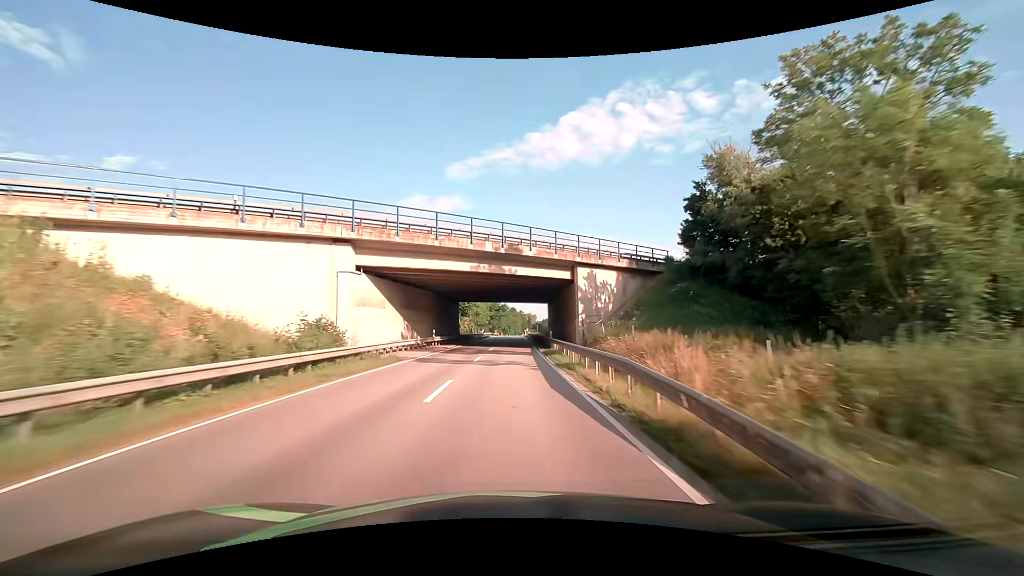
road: secondary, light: Day
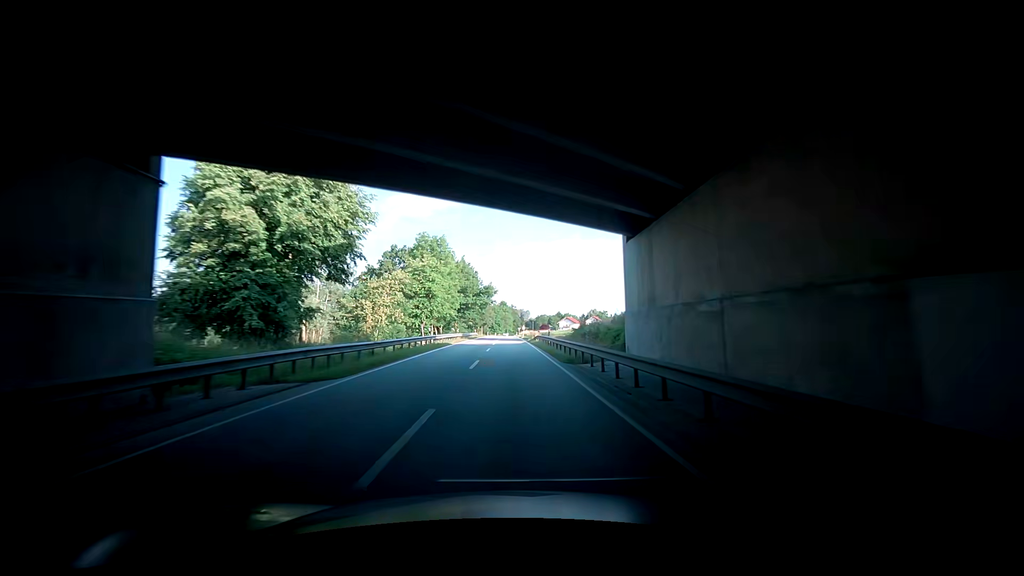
(+0.5, +52.9) m; +2°
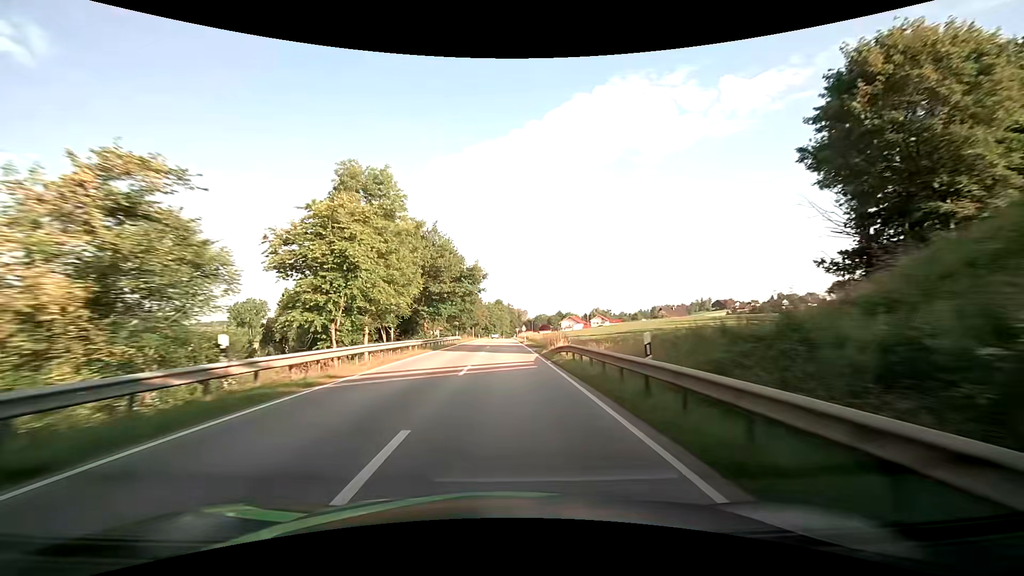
(+0.1, +25.8) m; 0°
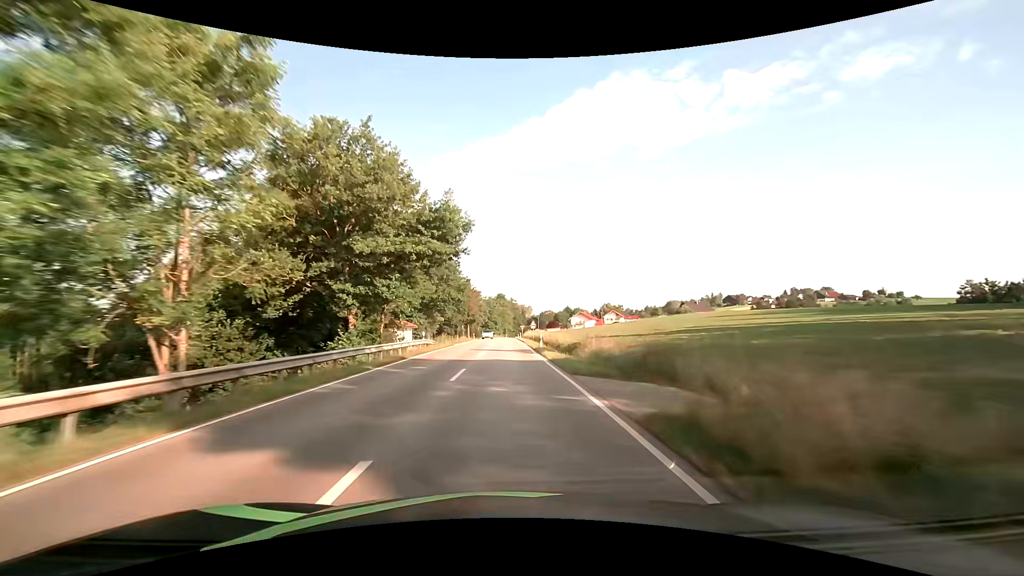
(-0.4, +25.5) m; -1°
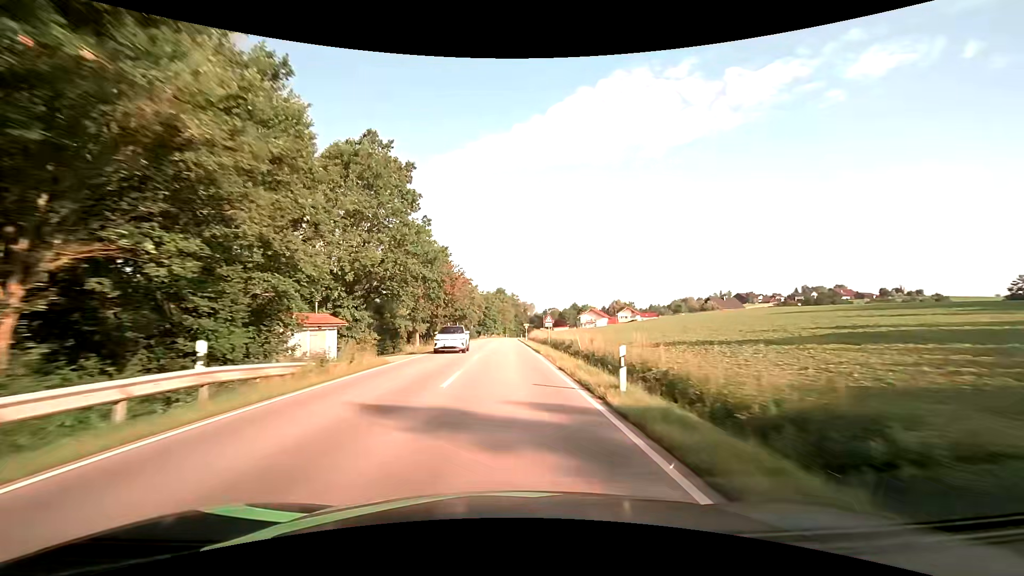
(-0.1, +25.4) m; 0°
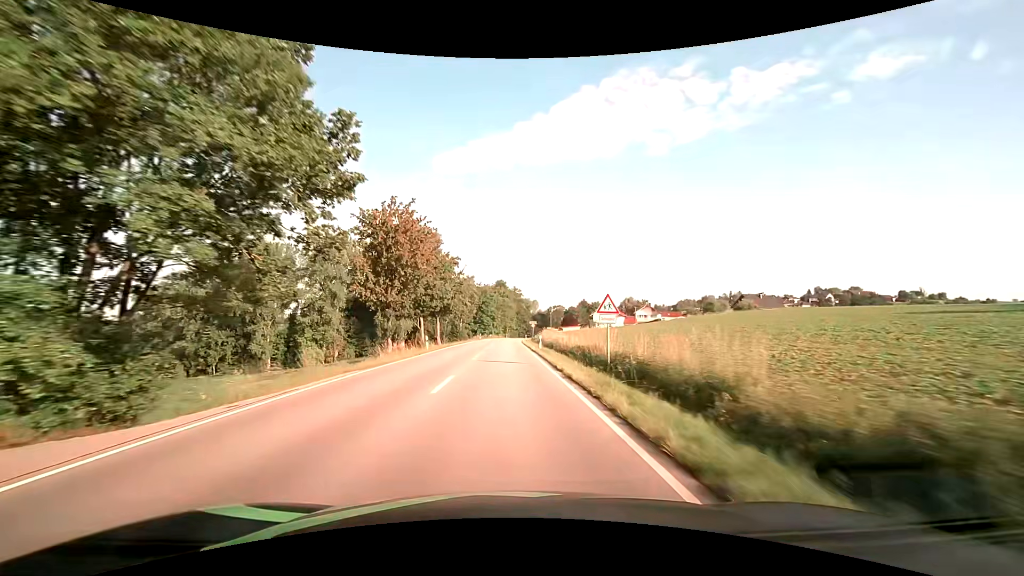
(-0.1, +25.2) m; 0°
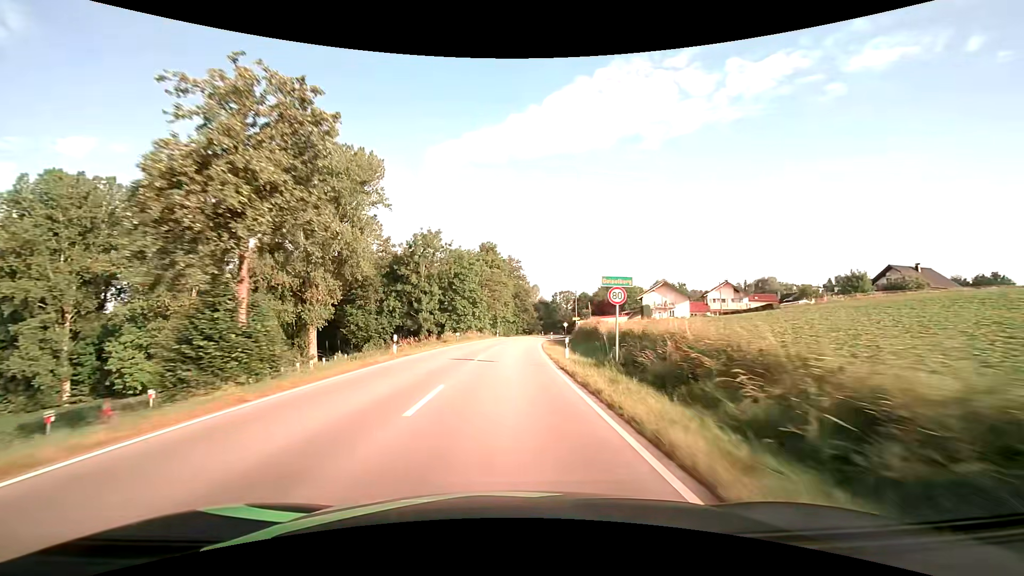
(+0.1, +62.9) m; +1°
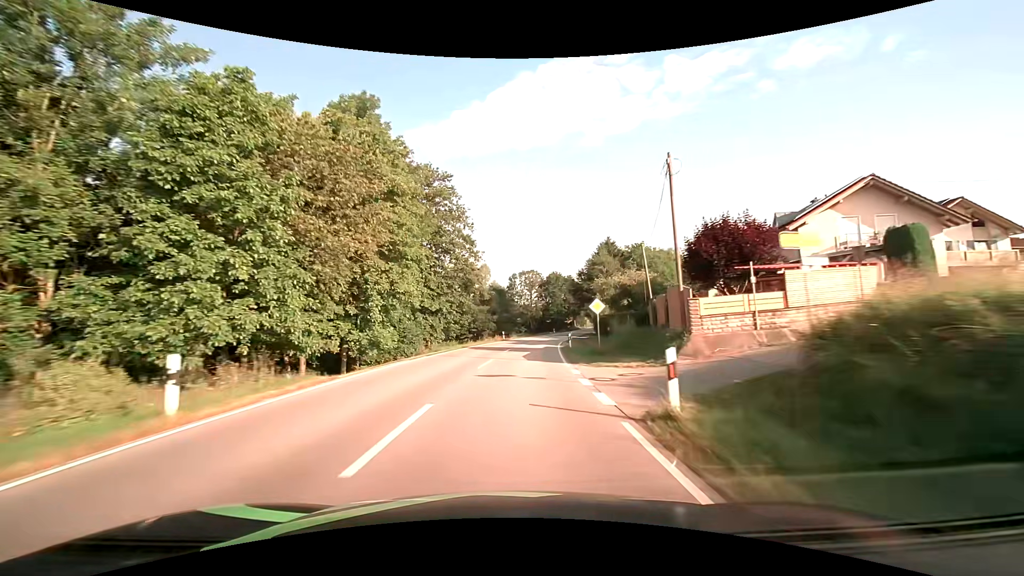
(+3.0, +62.7) m; +6°
(0, +10) (0, +20) (+1, +30) (+2, +40) (+3, +50) (+5, +60) (+6, +70) (+8, +79) (+10, +89) (+13, +99) m
